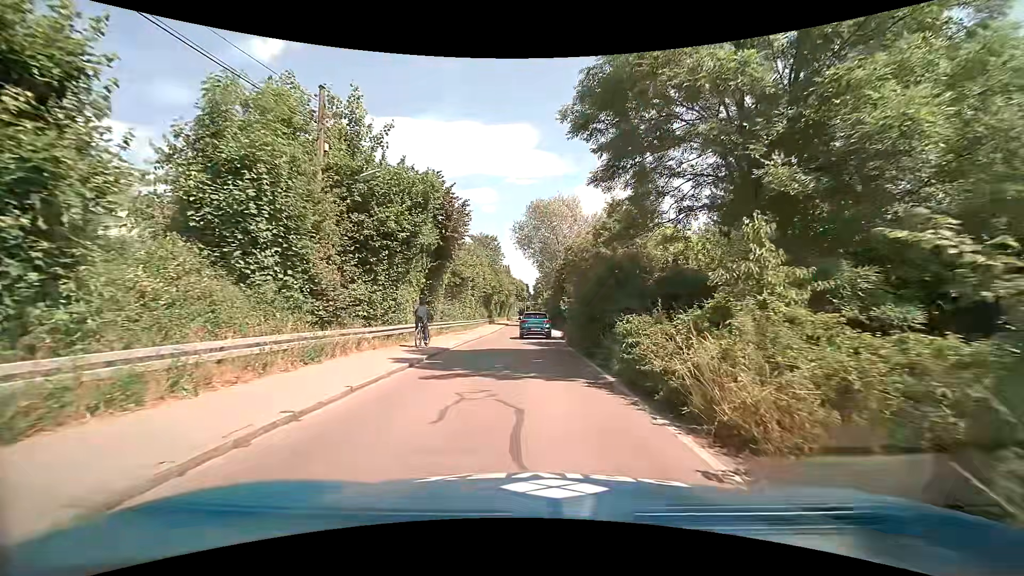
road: unclassified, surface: asphalt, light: Day
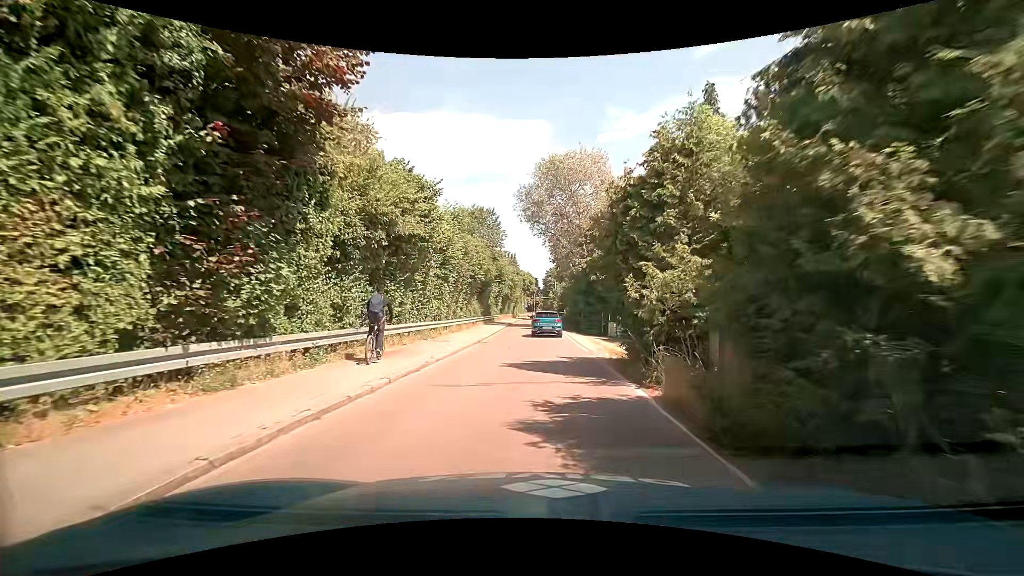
(0.0, +17.0) m; -1°
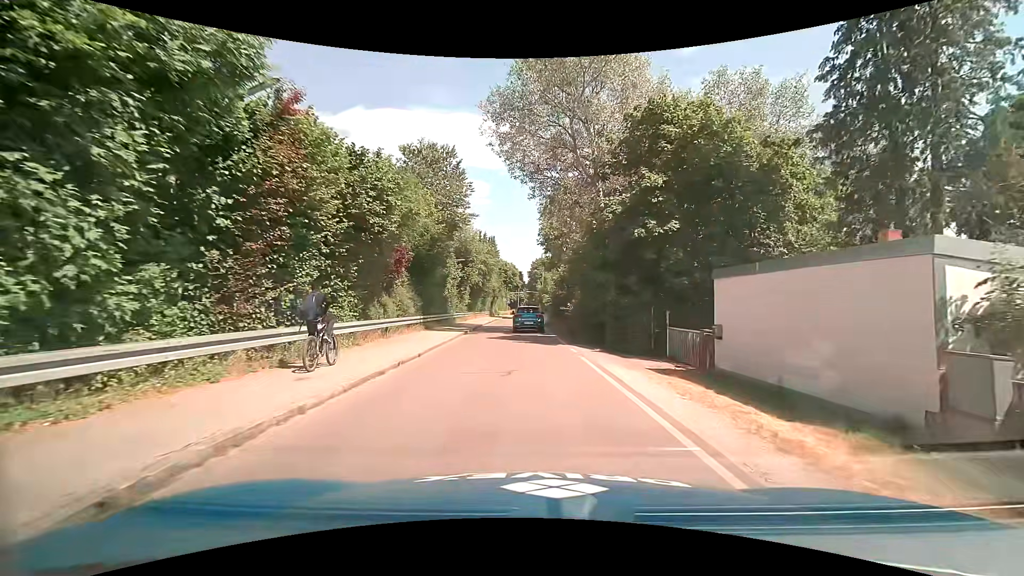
(+0.6, +20.4) m; +3°
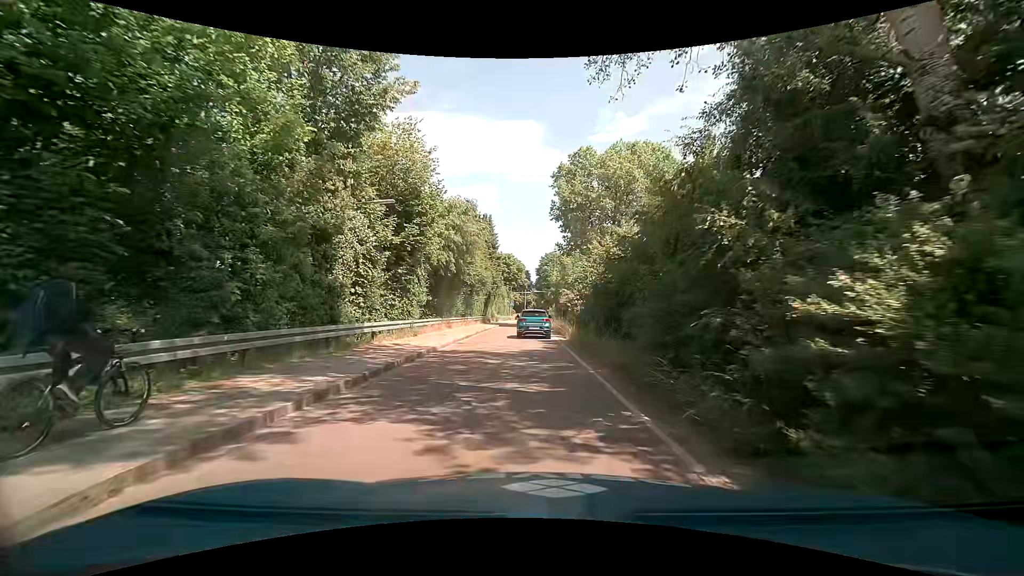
(-0.2, +21.9) m; 0°
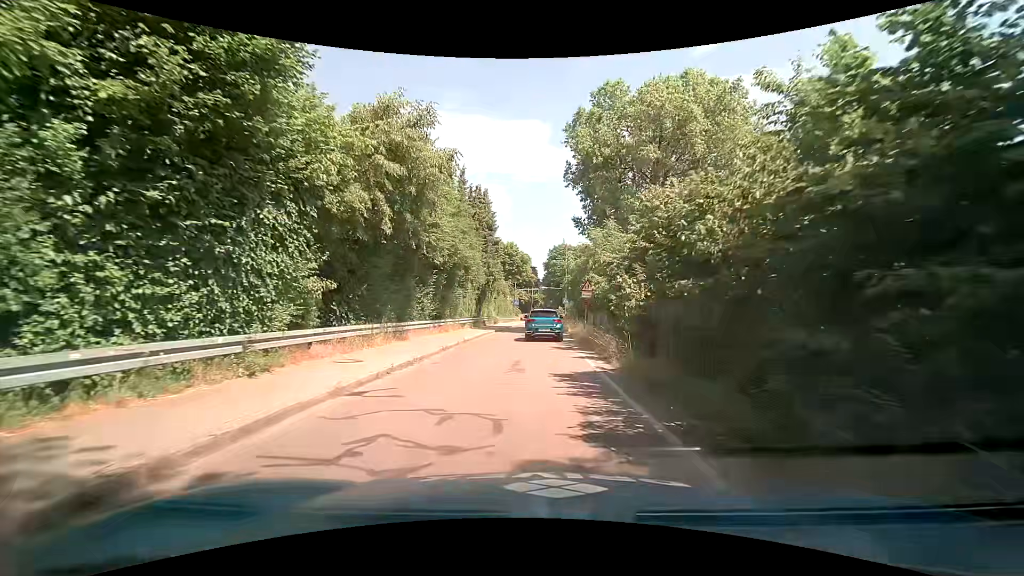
(-0.2, +13.5) m; -1°
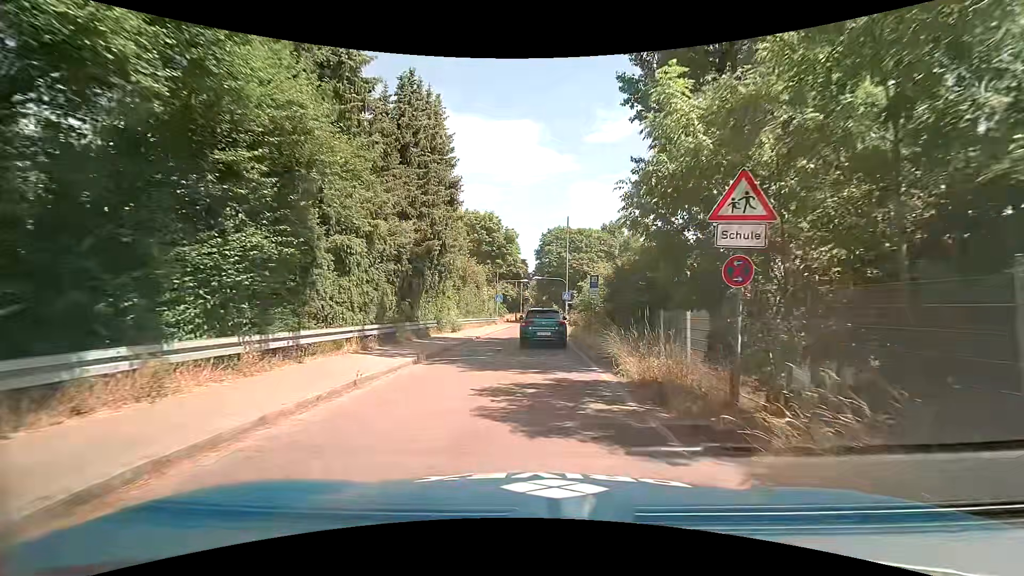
(+0.2, +21.5) m; +1°
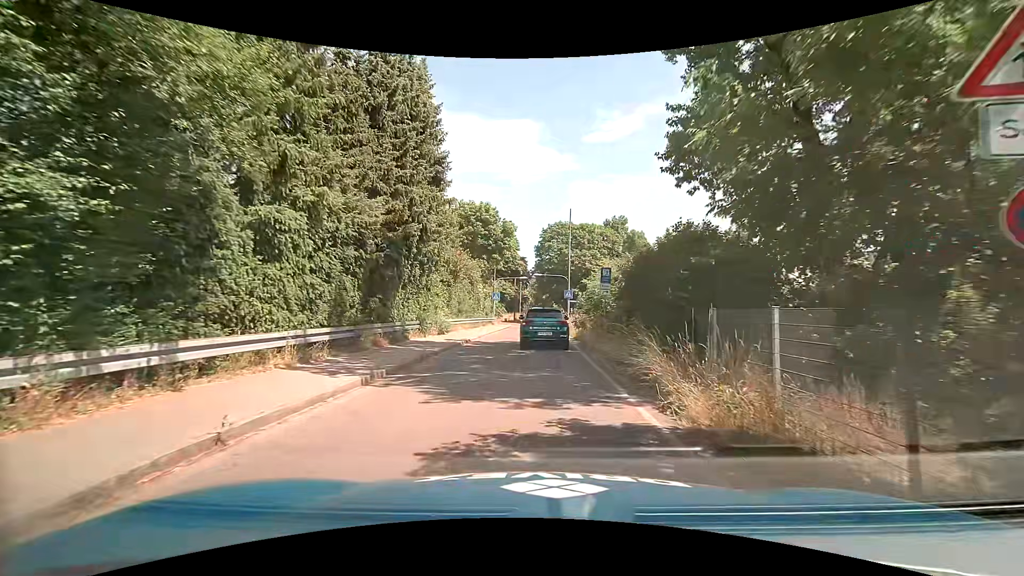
(0.0, +3.9) m; +1°
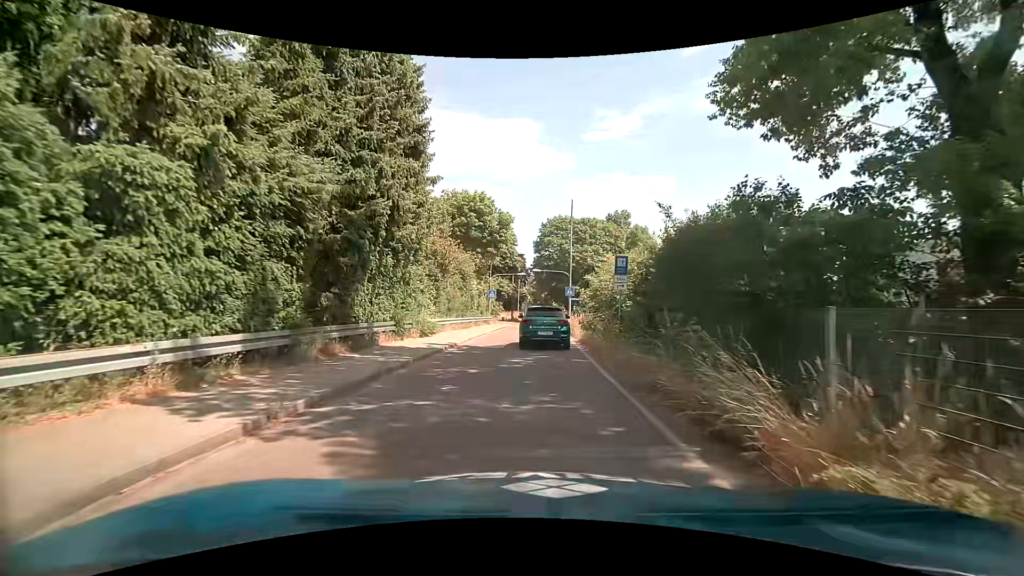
(0.0, +3.7) m; -1°
(0, +10) (+1, +20) (+1, +30) (+1, +40) (+1, +50) (+2, +60) (+2, +70) (+2, +80) (+2, +90) (+2, +100) m
